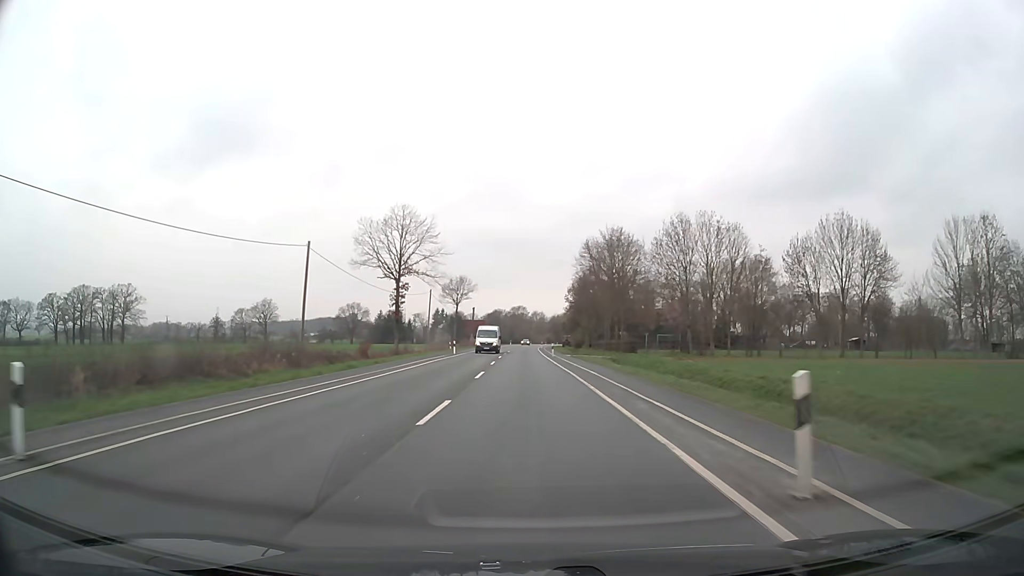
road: secondary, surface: asphalt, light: Day
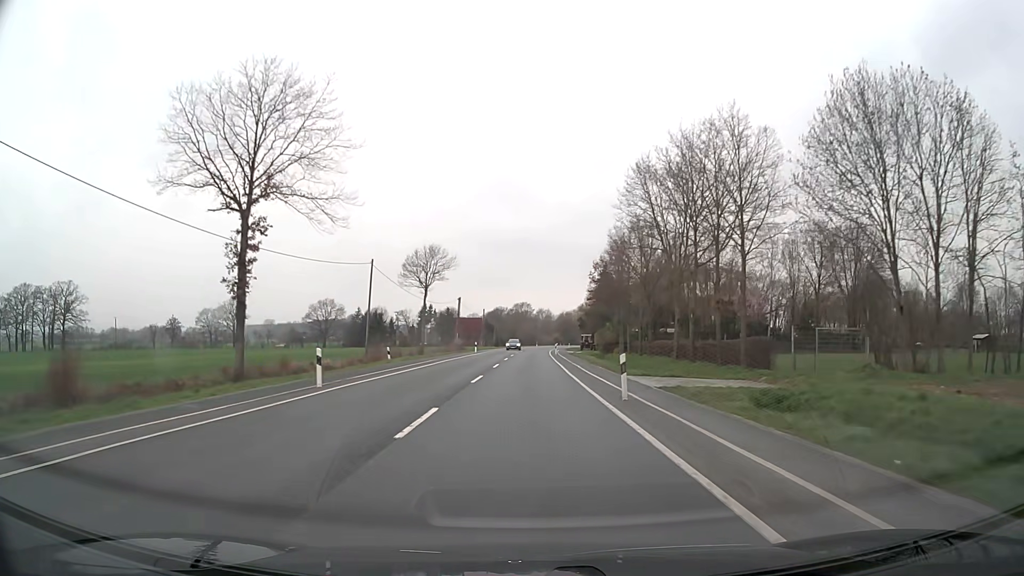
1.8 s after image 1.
(-0.1, +37.7) m; 0°
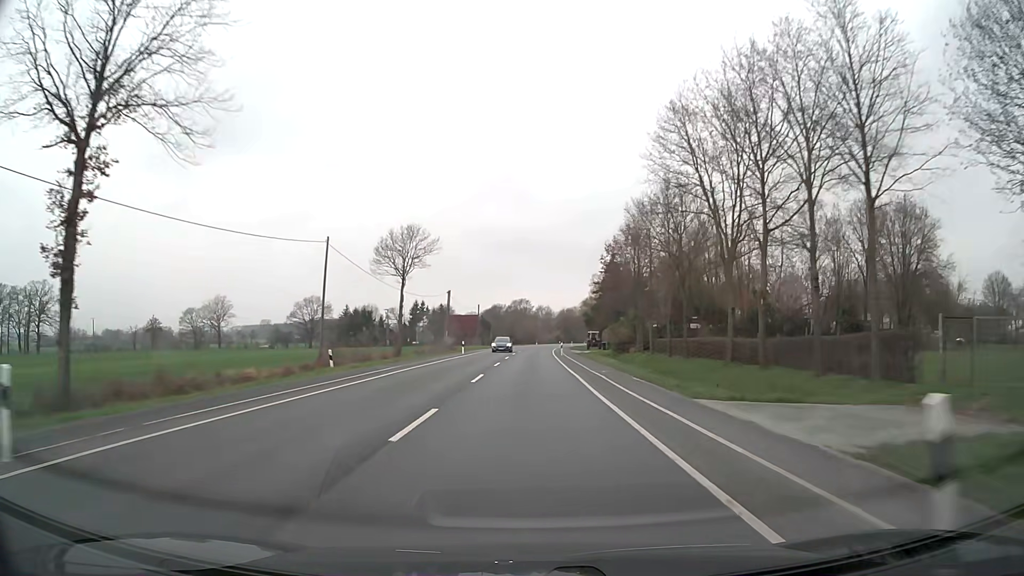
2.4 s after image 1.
(0.0, +12.6) m; 0°
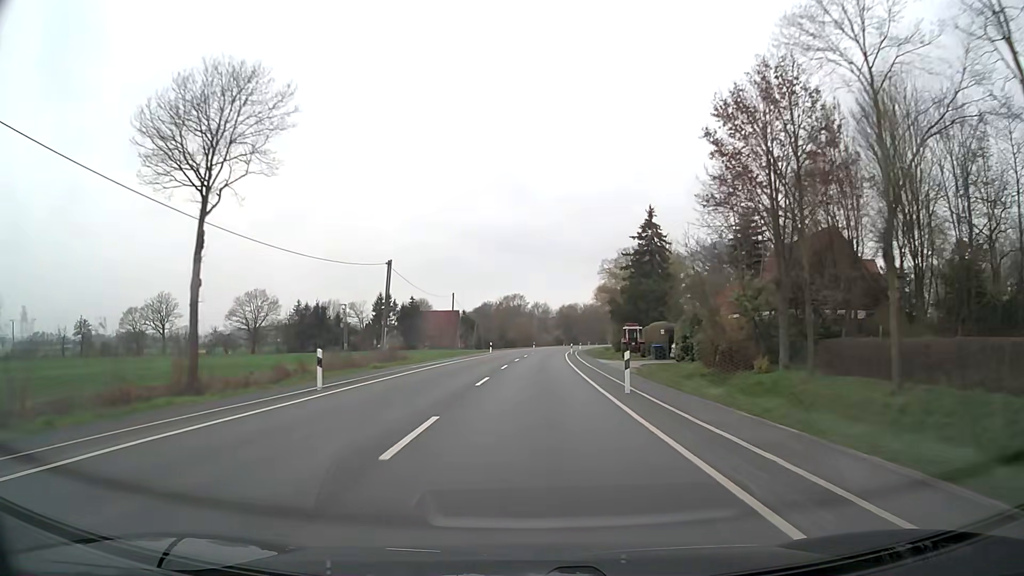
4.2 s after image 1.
(-0.1, +37.7) m; 0°
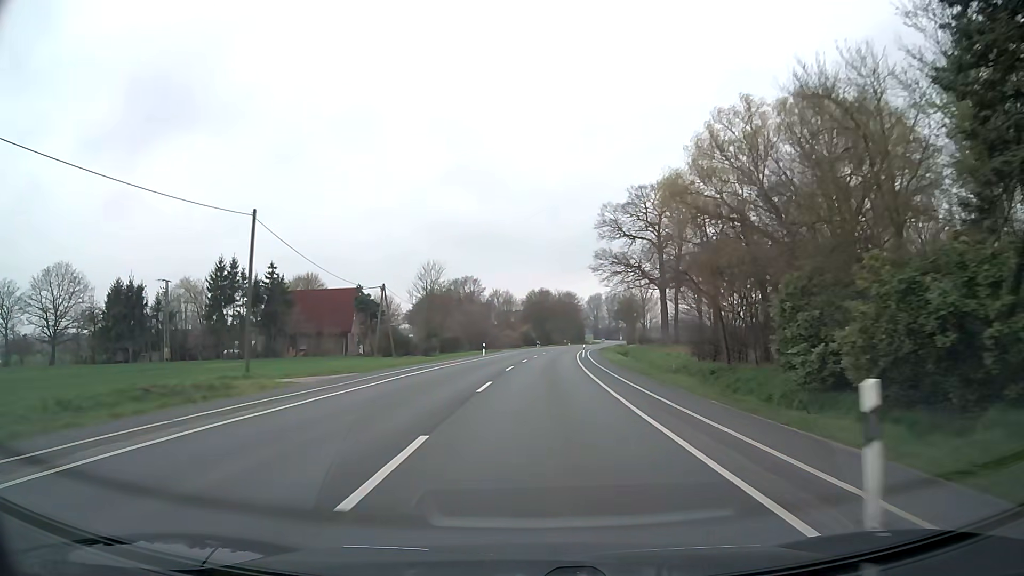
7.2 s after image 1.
(+1.5, +62.6) m; +3°
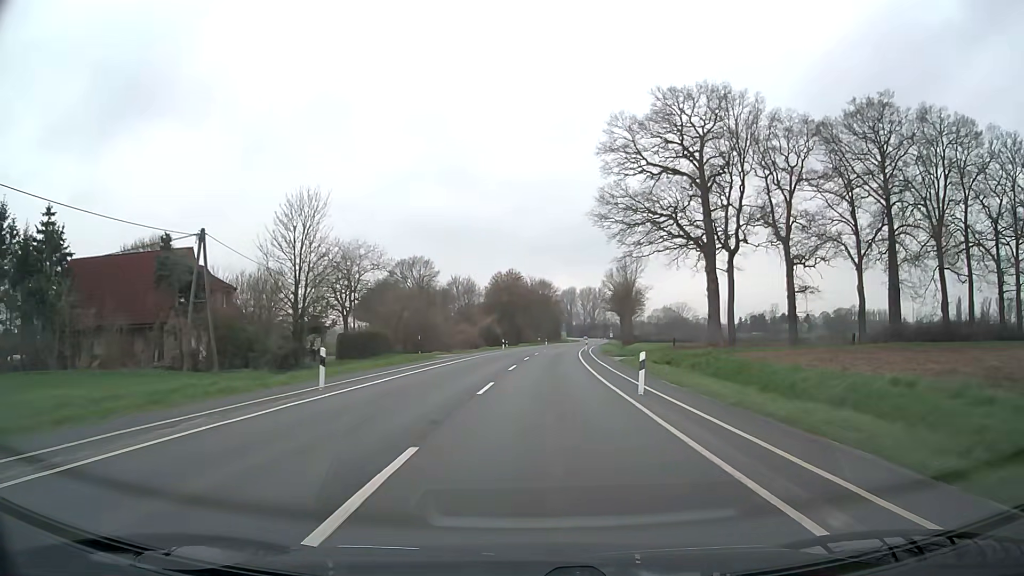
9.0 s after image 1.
(+0.8, +37.5) m; +2°
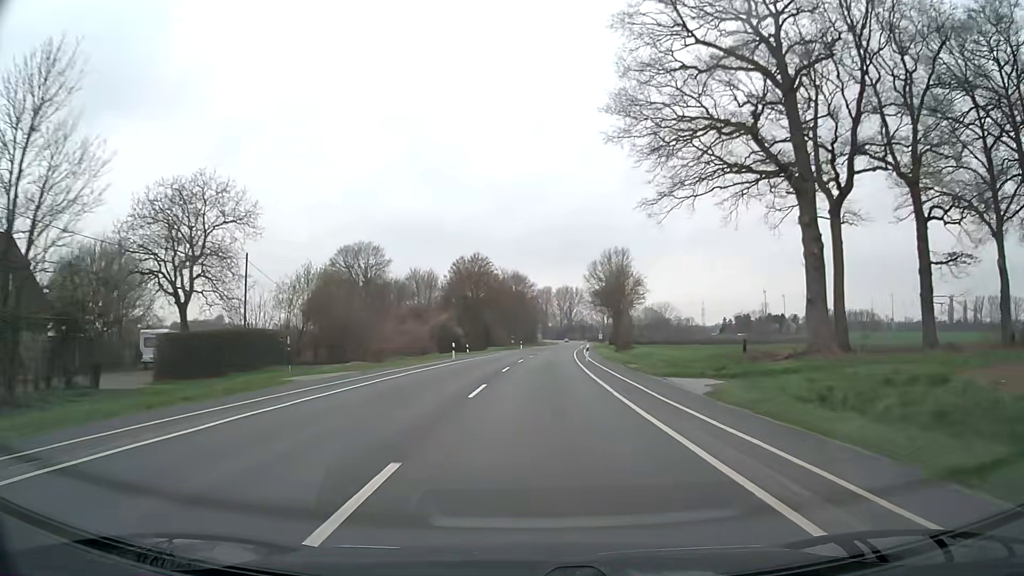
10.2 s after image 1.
(+0.6, +25.1) m; +2°
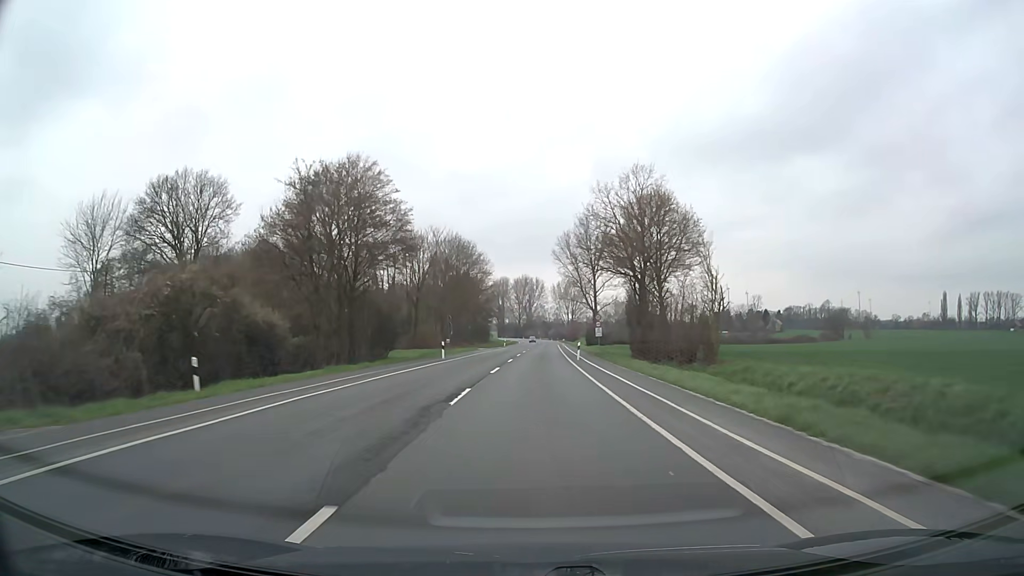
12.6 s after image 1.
(+1.6, +50.2) m; +4°
(0, +10) (0, +20) (0, +30) (+1, +40) (+1, +50) (+1, +60) (+1, +70) (+2, +80) (+2, +90) (+3, +100) m
